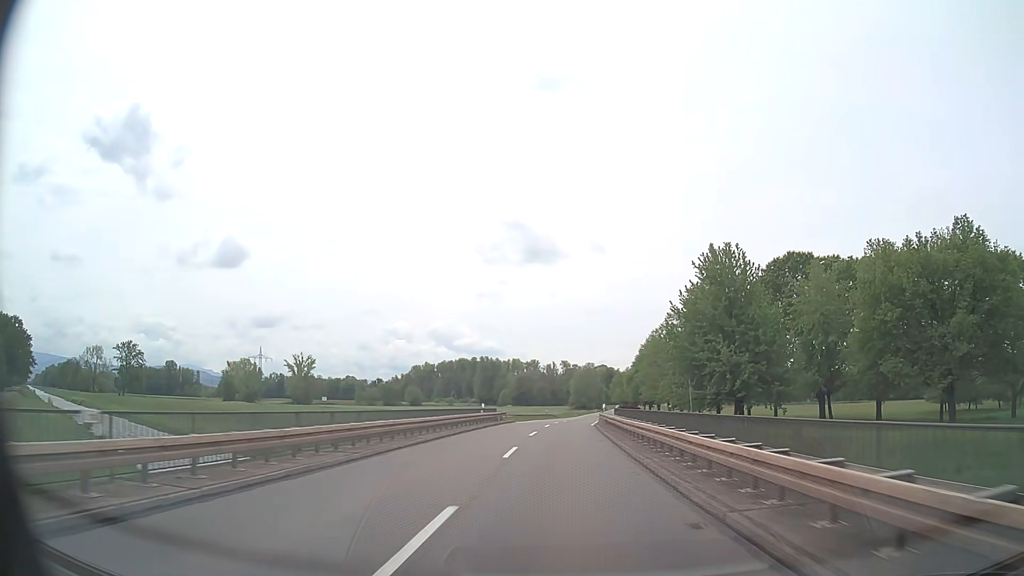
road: secondary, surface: asphalt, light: Day
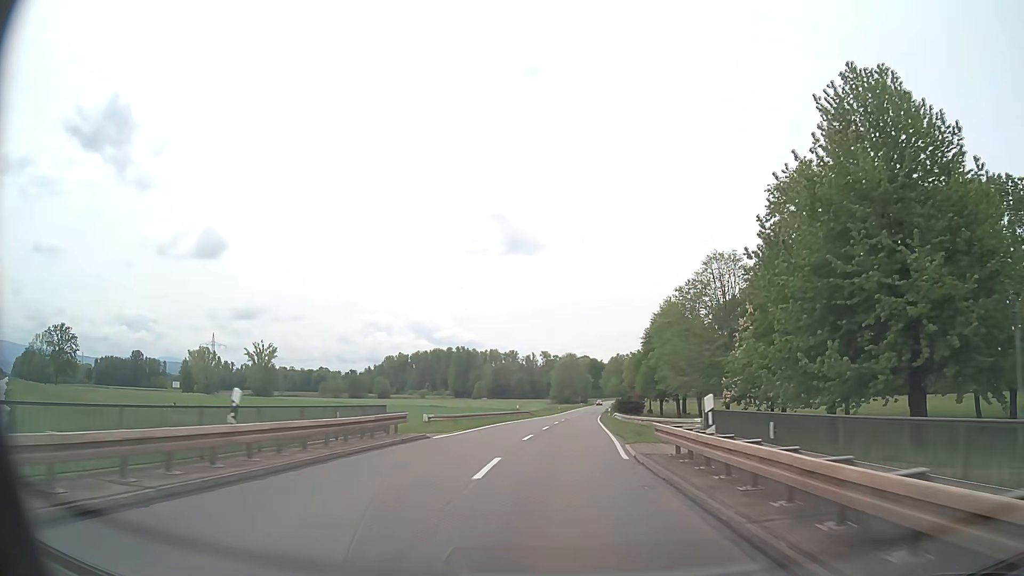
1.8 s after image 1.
(+0.5, +29.9) m; +2°
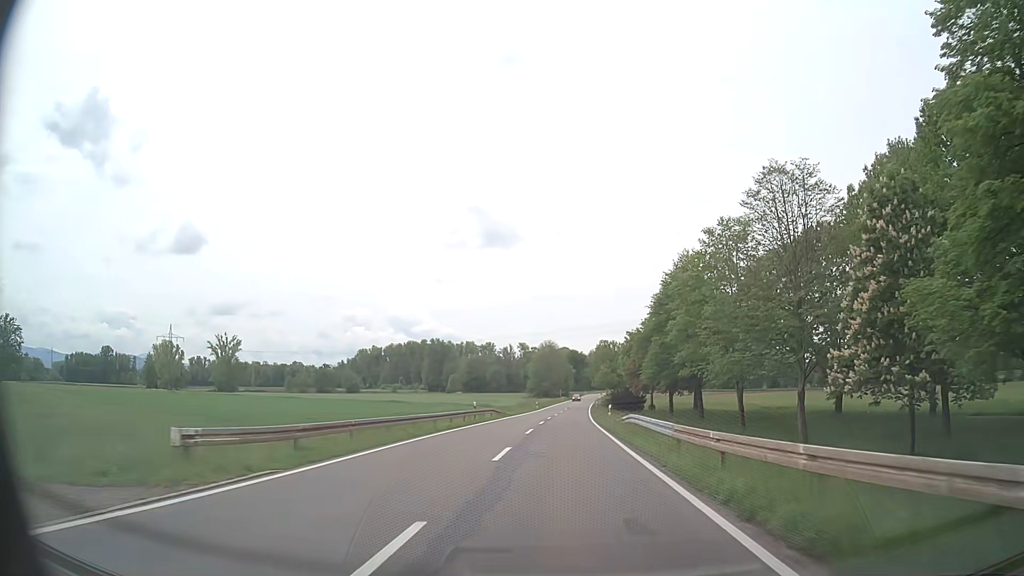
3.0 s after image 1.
(+0.3, +19.9) m; +2°
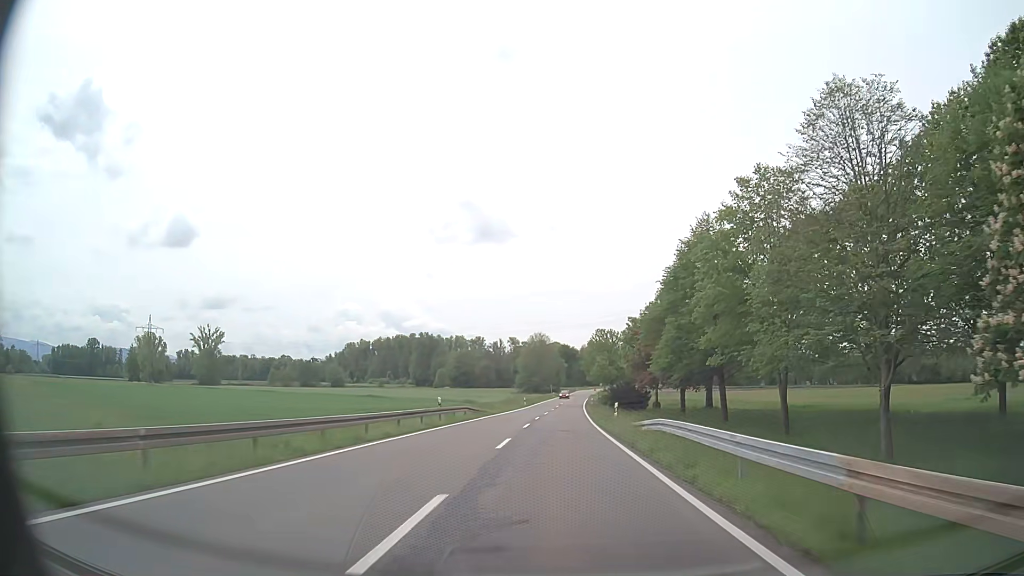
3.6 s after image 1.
(+0.1, +10.0) m; +1°
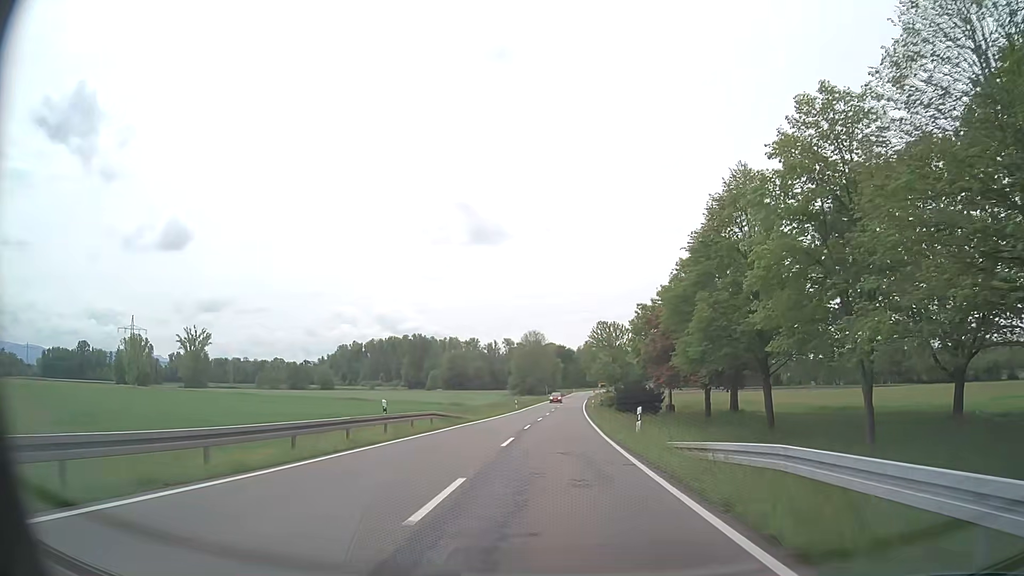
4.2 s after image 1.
(+0.1, +10.0) m; +1°
